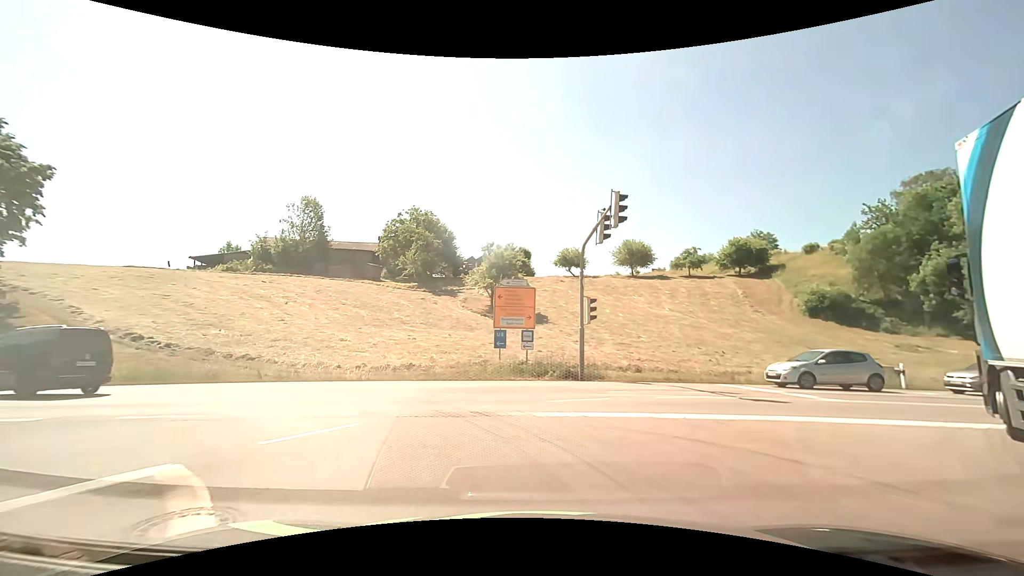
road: motorway_link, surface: asphalt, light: Day
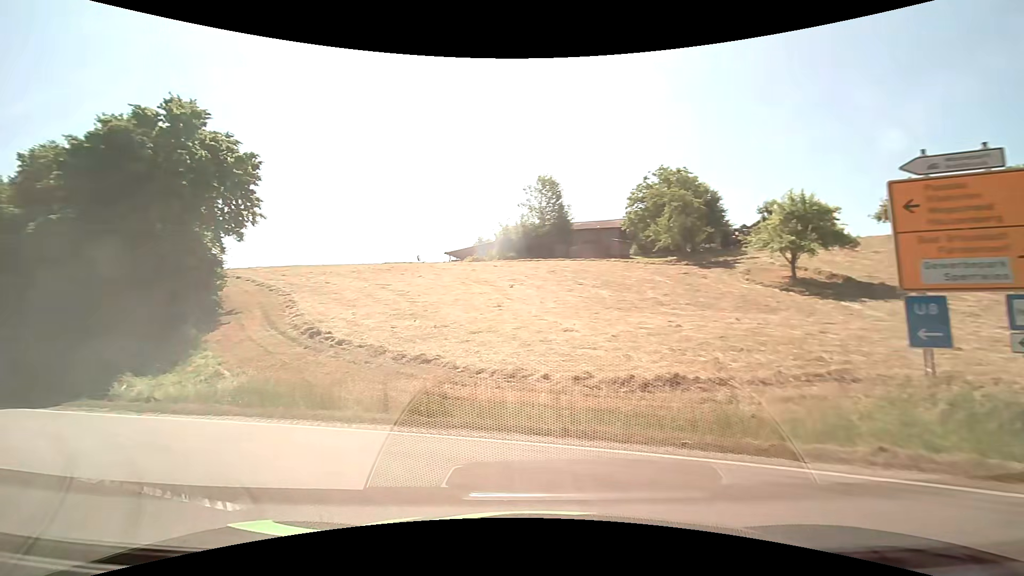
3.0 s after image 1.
(-2.1, +13.3) m; -29°
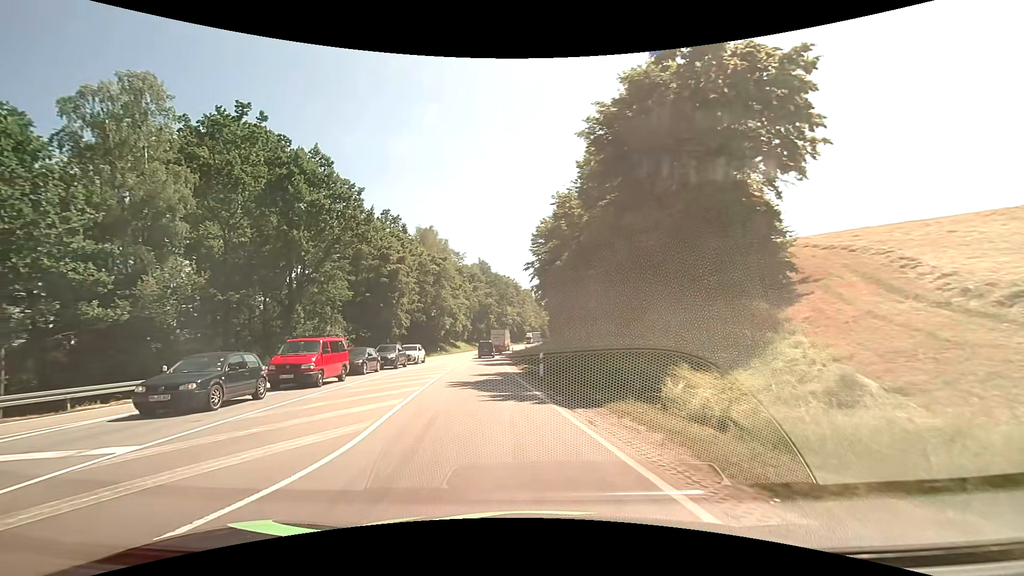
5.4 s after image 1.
(-5.6, +9.6) m; -57°
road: primary
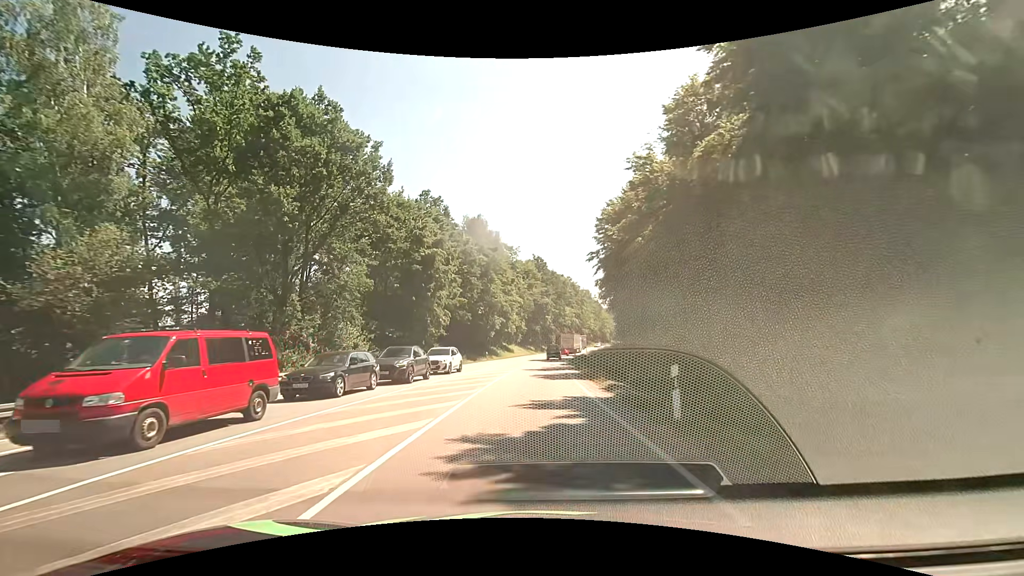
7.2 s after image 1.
(-1.0, +12.1) m; -6°
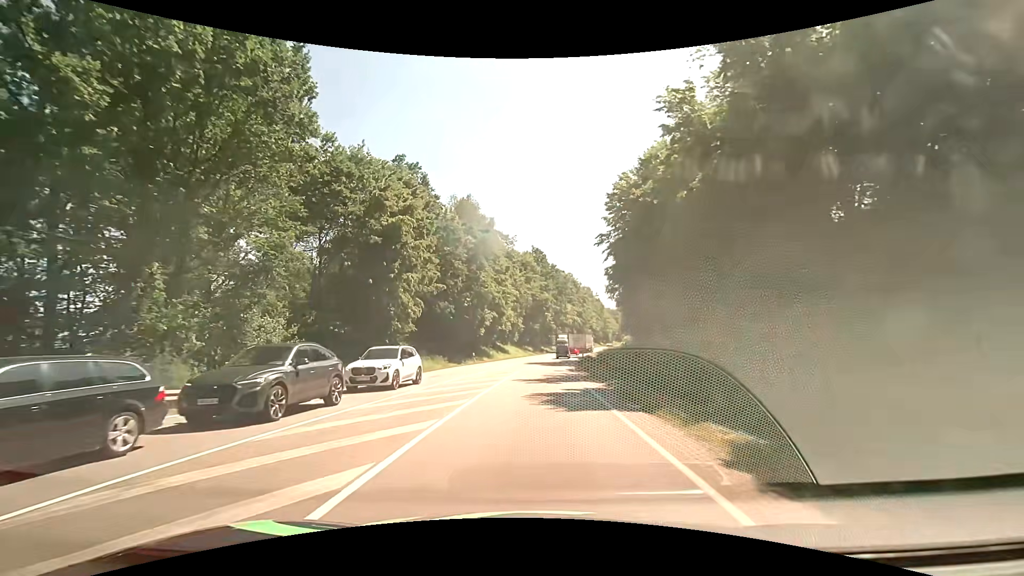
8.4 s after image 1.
(0.0, +11.8) m; 0°
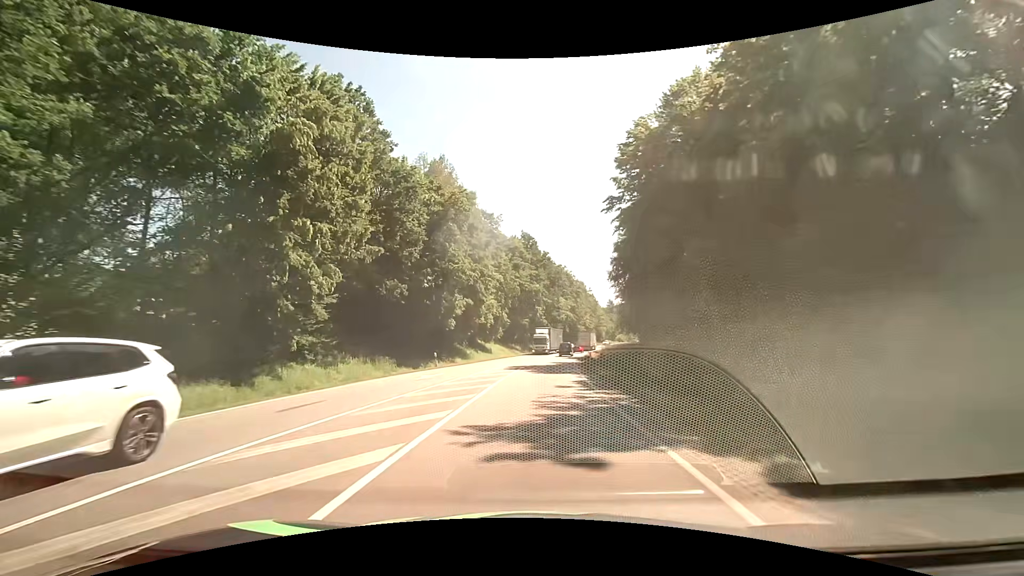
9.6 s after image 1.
(+0.1, +14.7) m; +1°
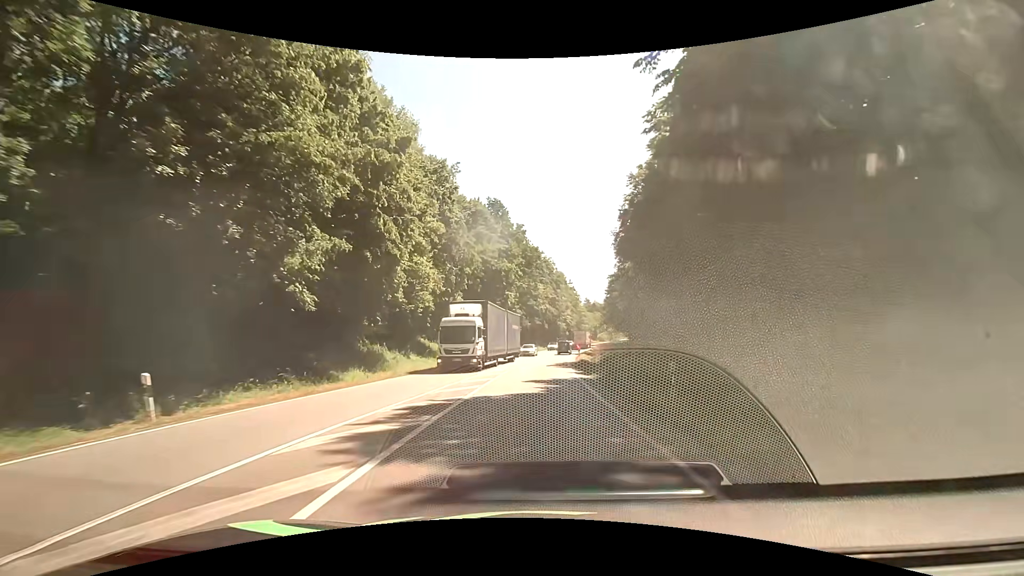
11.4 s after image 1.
(+0.6, +24.3) m; +2°
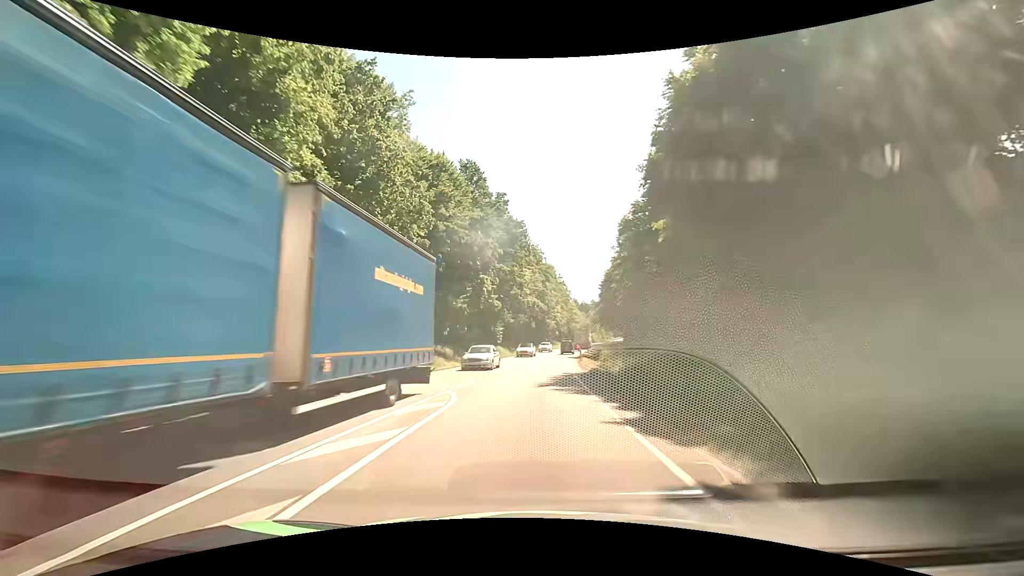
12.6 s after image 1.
(+0.3, +17.4) m; +2°
(0, +10) (0, +20) (+1, +30) (+1, +40) (+2, +50) (+3, +60) (+4, +70) (+5, +80) (+7, +90) (+8, +100) m
